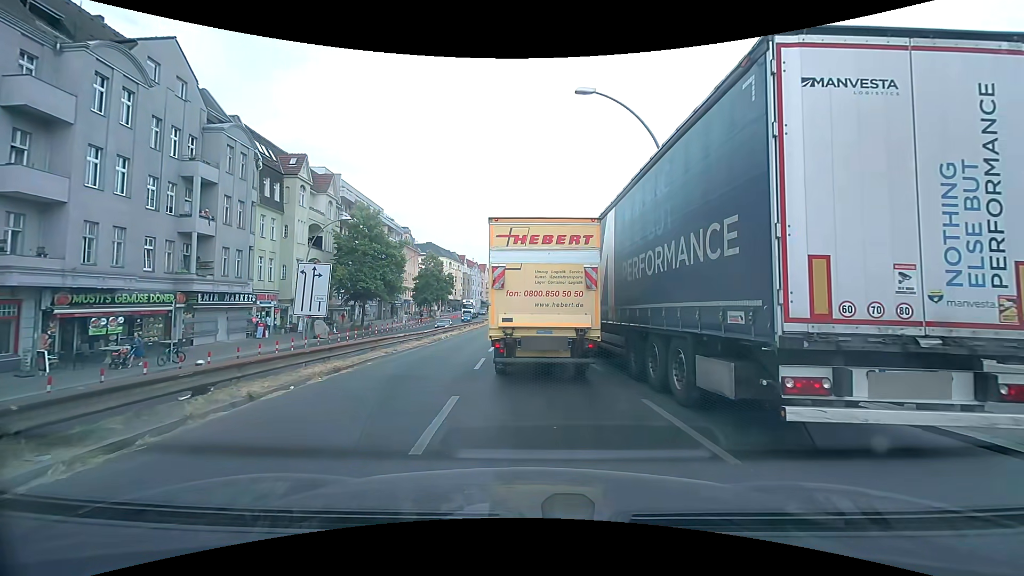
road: primary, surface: asphalt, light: Day
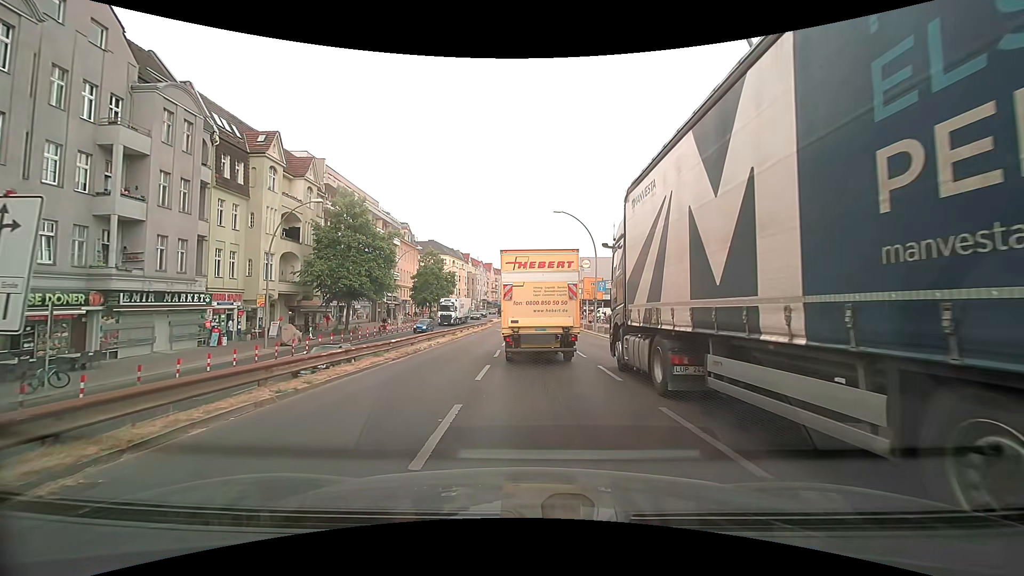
(-0.1, +7.7) m; -2°
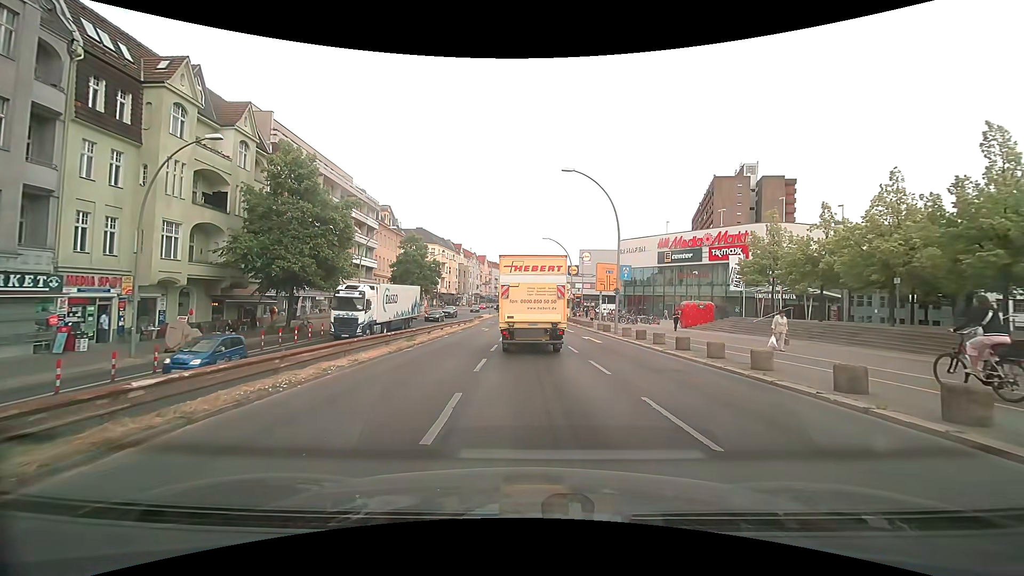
(+0.2, +11.4) m; +2°
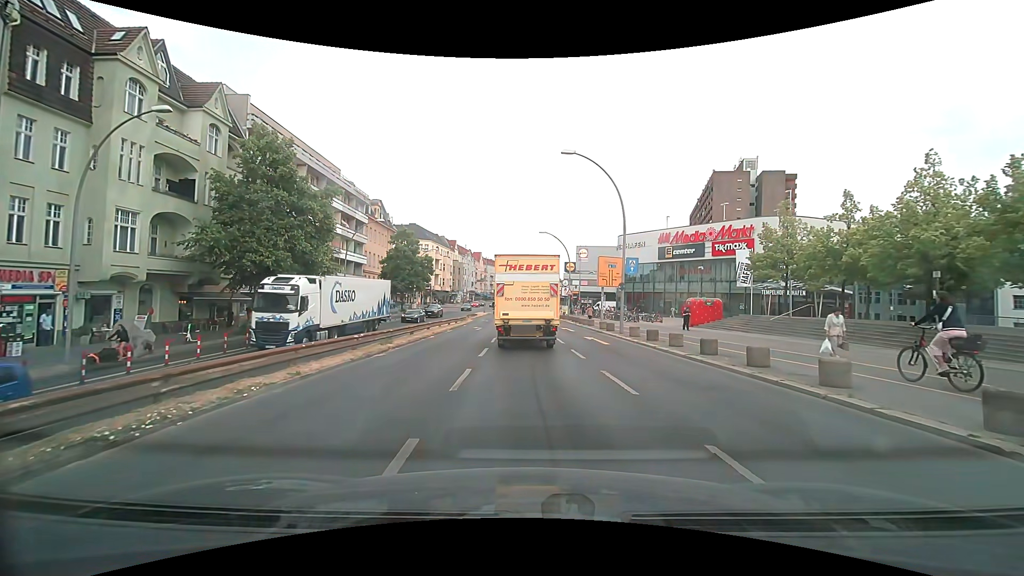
(0.0, +3.0) m; -2°
